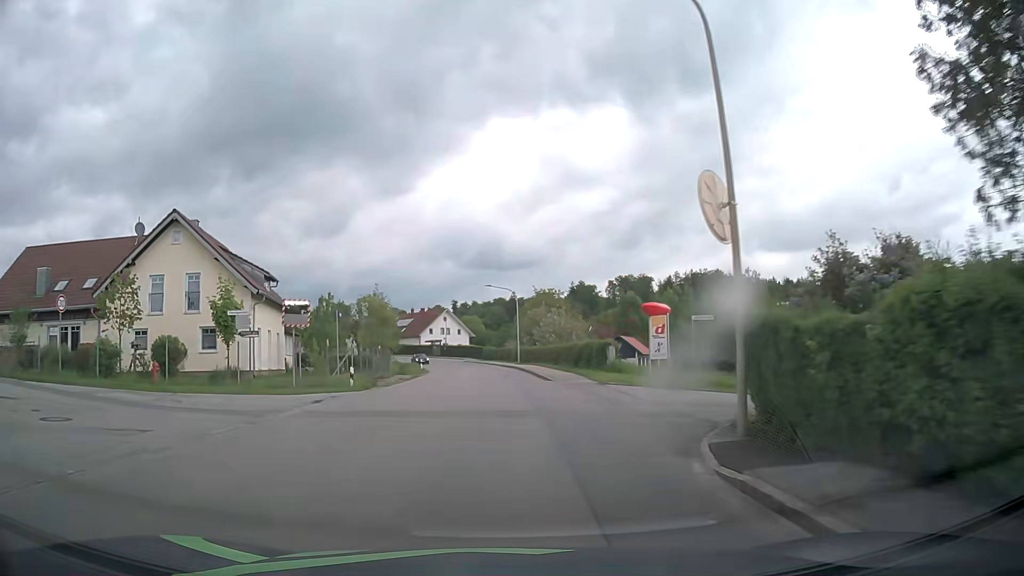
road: tertiary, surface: asphalt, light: Day
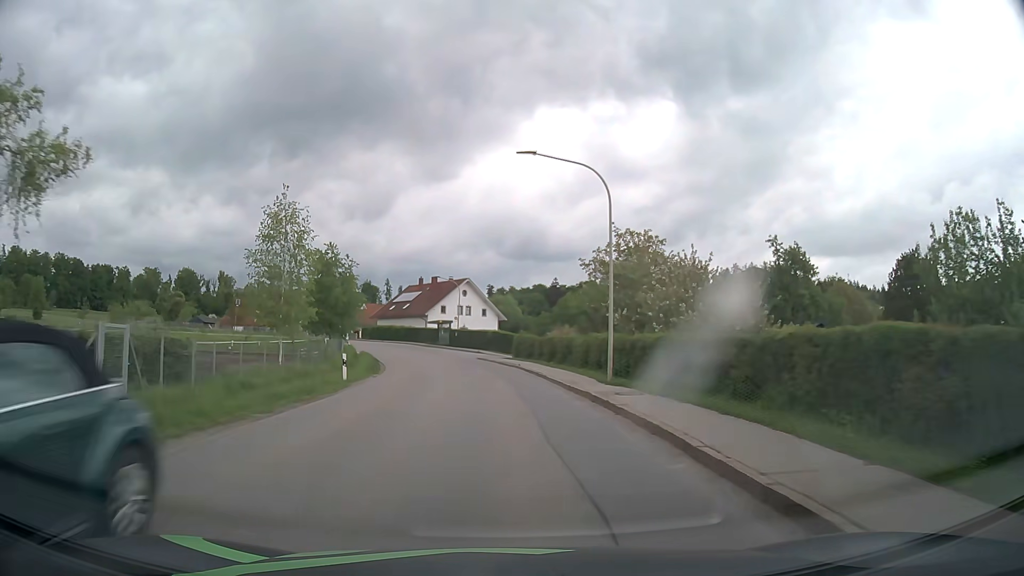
(-0.7, +40.4) m; -3°
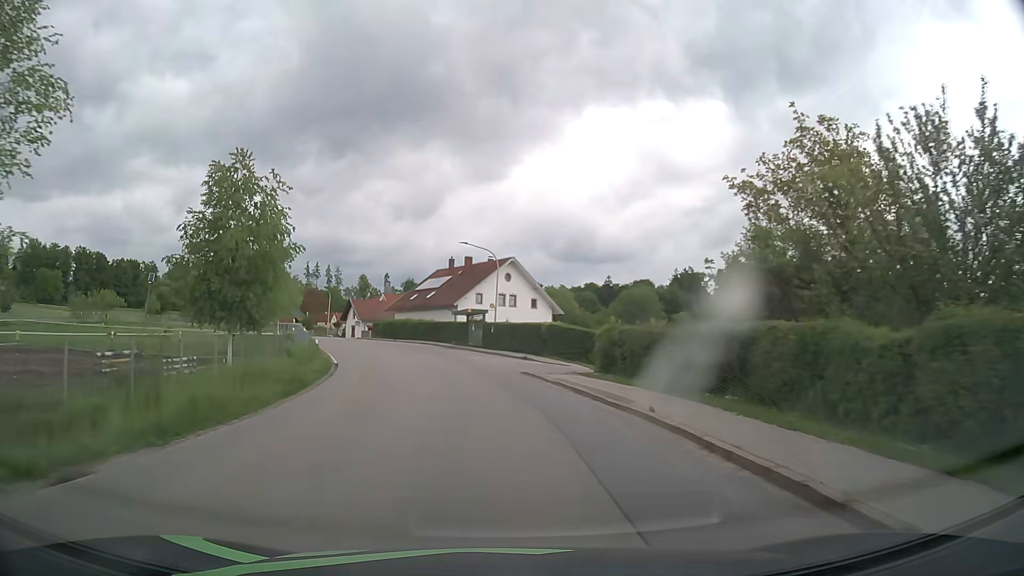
(-0.8, +24.1) m; -4°
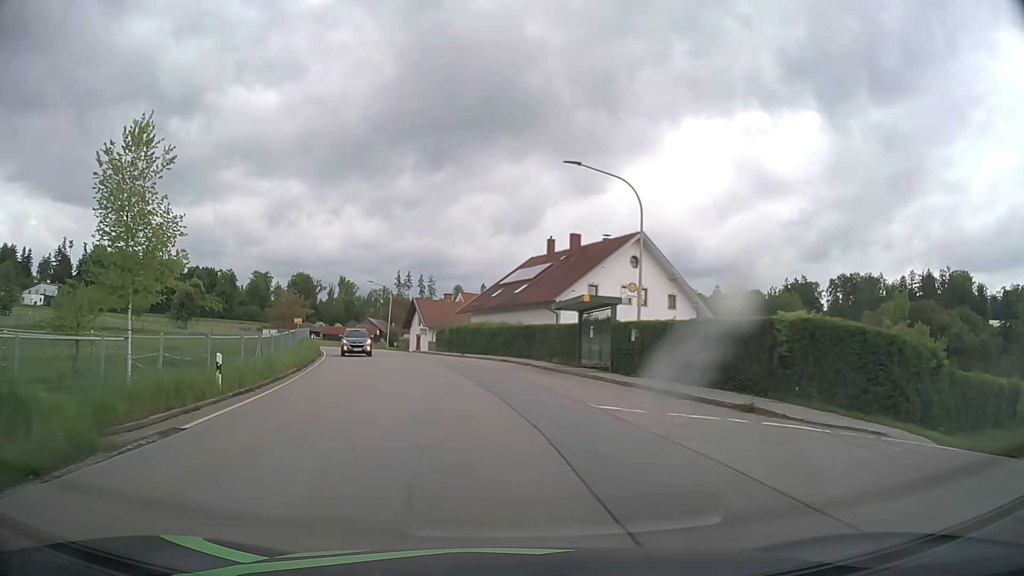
(-1.7, +23.7) m; -8°
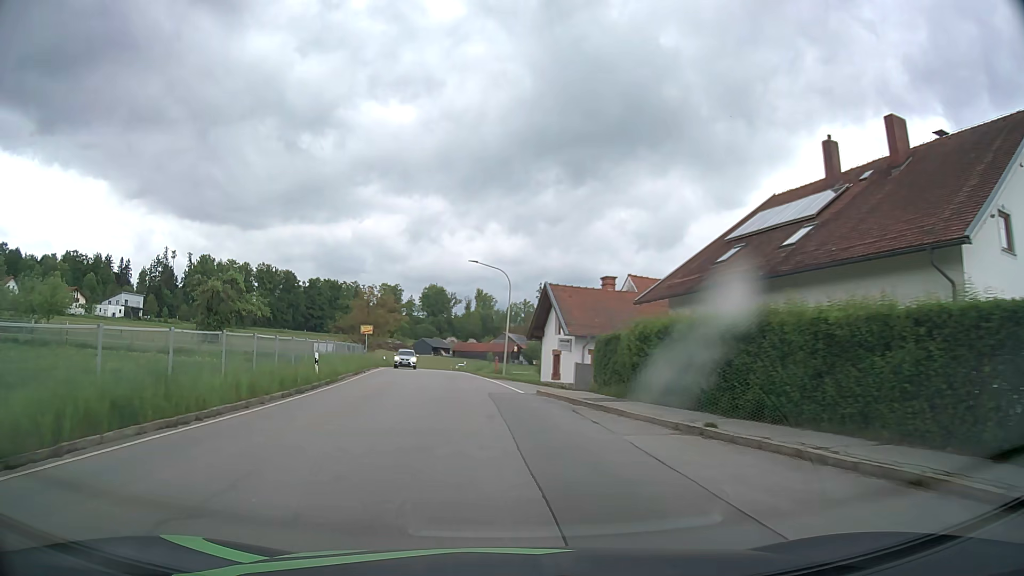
(-3.4, +31.0) m; -12°
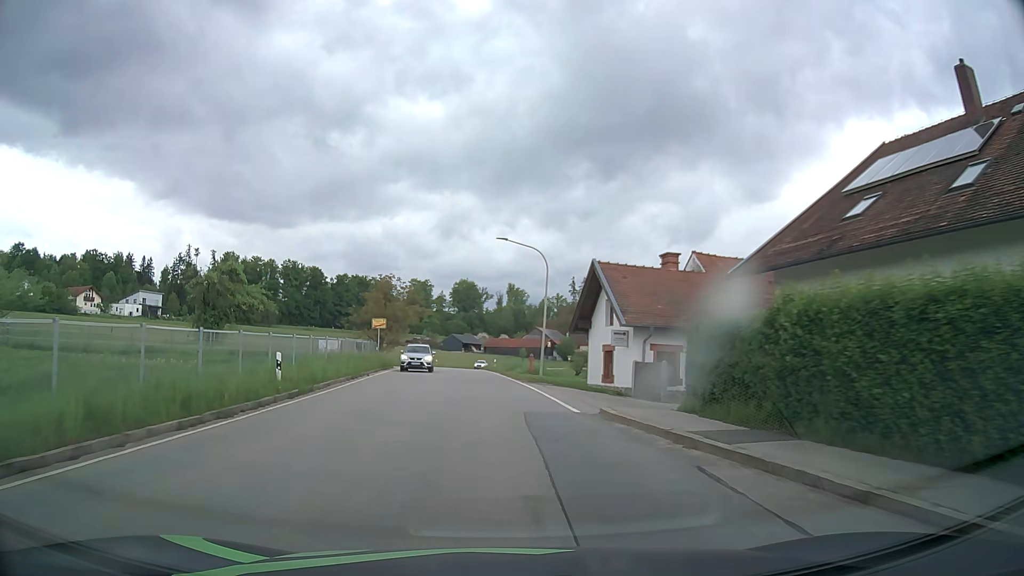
(-0.2, +7.8) m; -3°
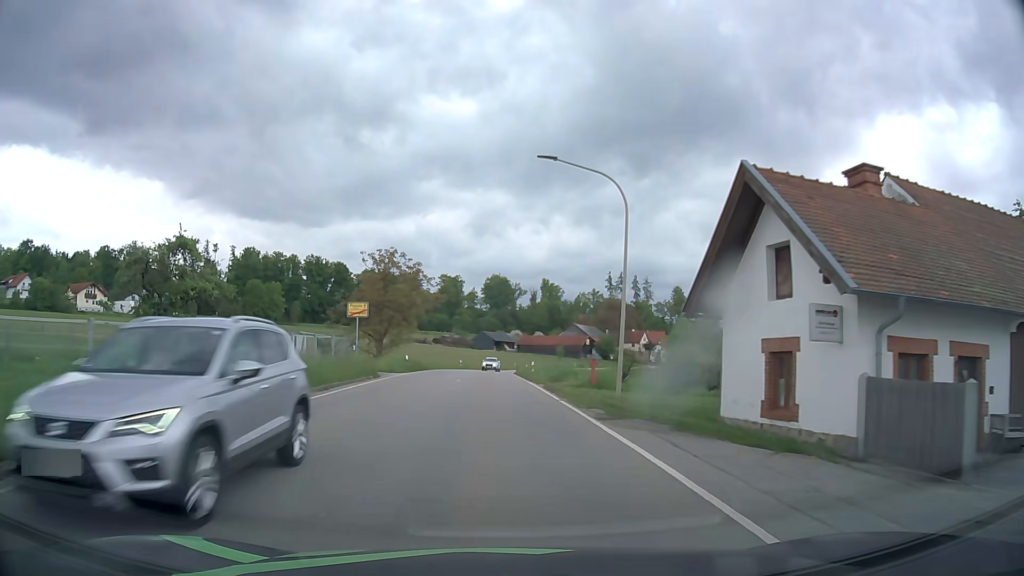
(-0.4, +16.0) m; -3°
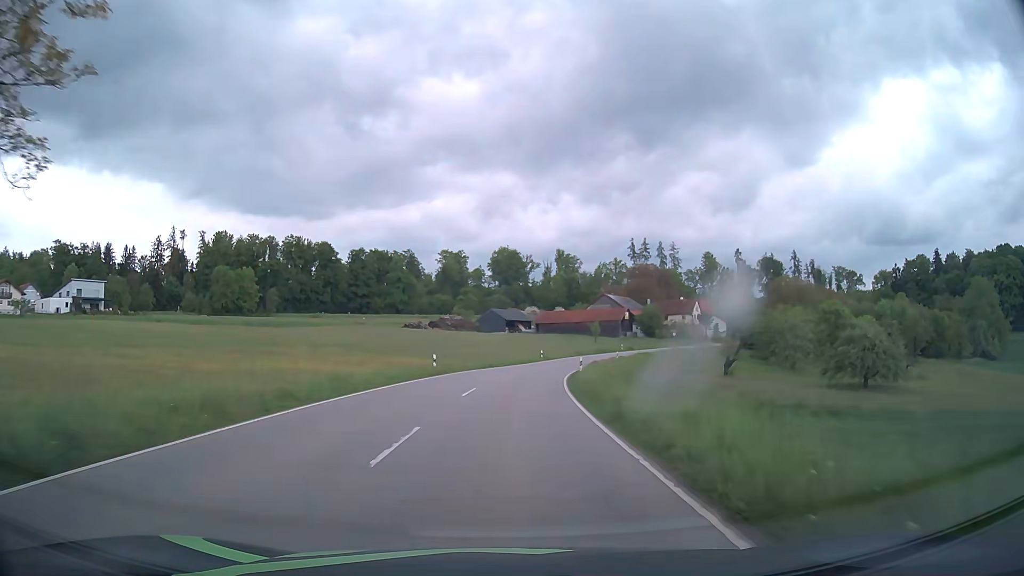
(-0.7, +45.0) m; -1°
(0, +10) (0, +20) (+1, +30) (+2, +40) (+3, +50) (+6, +60) (+8, +69) (+12, +79) (+15, +88) (+20, +97) m
